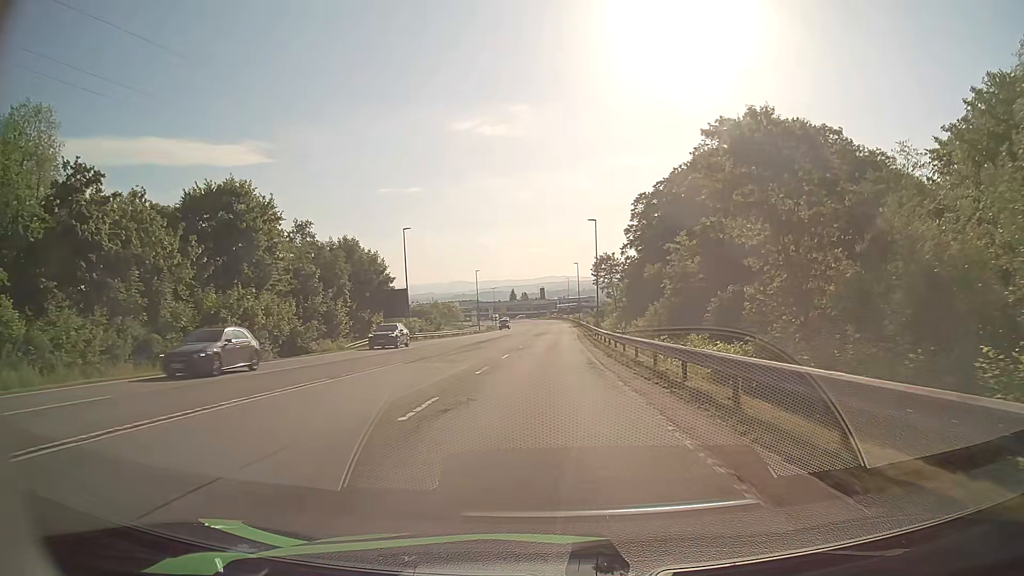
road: secondary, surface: asphalt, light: Day
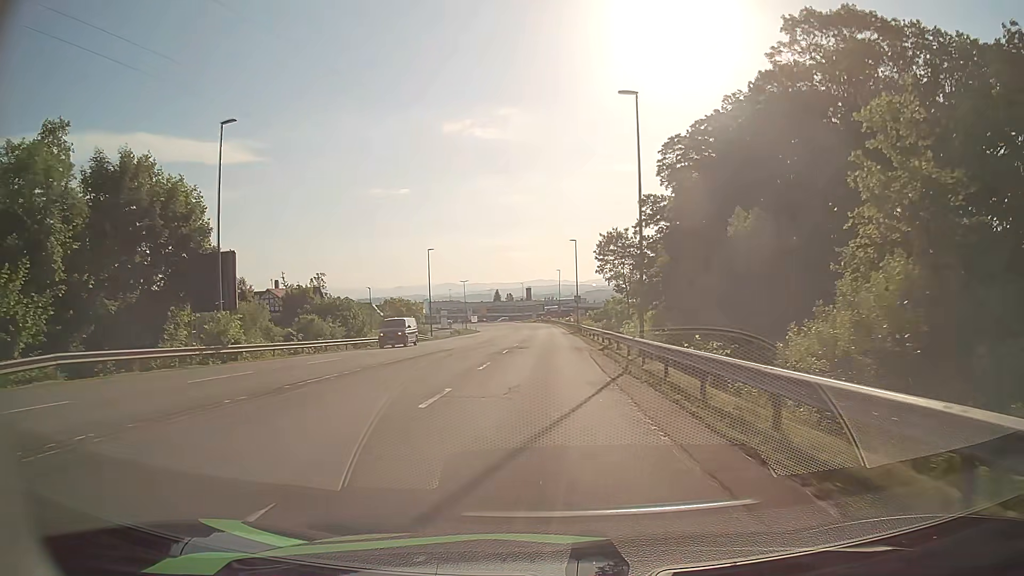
(+0.4, +34.7) m; +1°
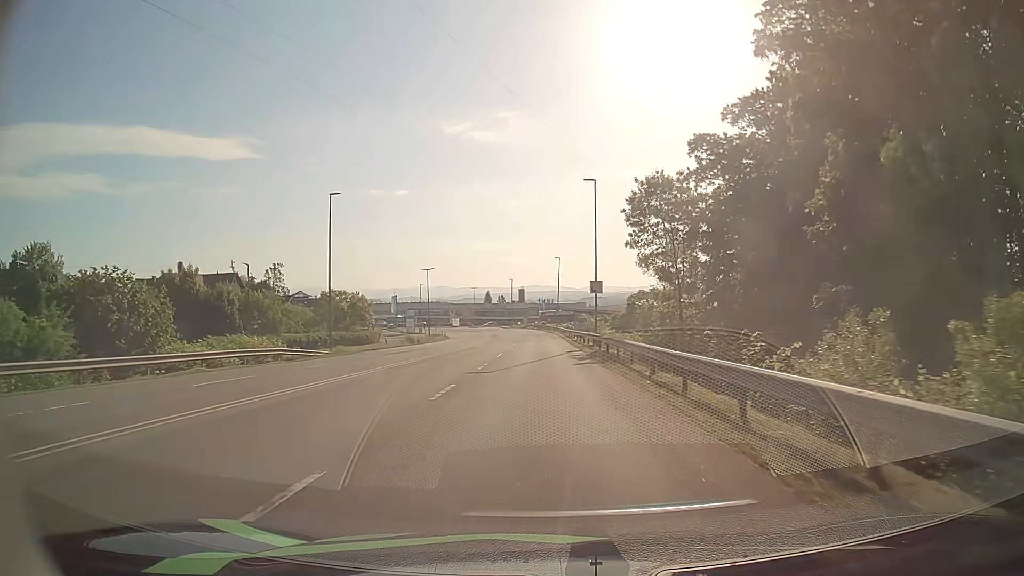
(+0.1, +34.7) m; 0°
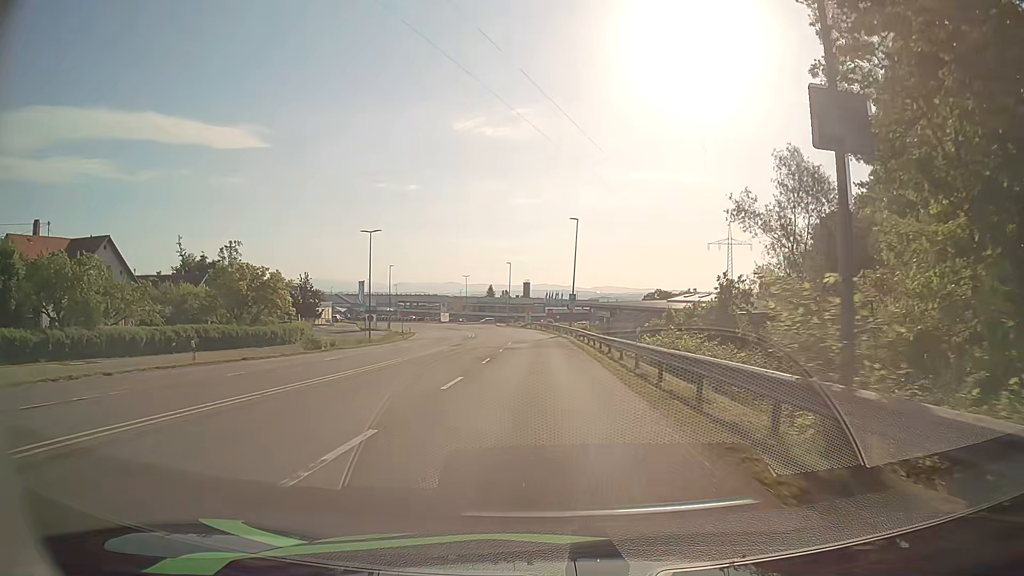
(-0.1, +33.7) m; -1°
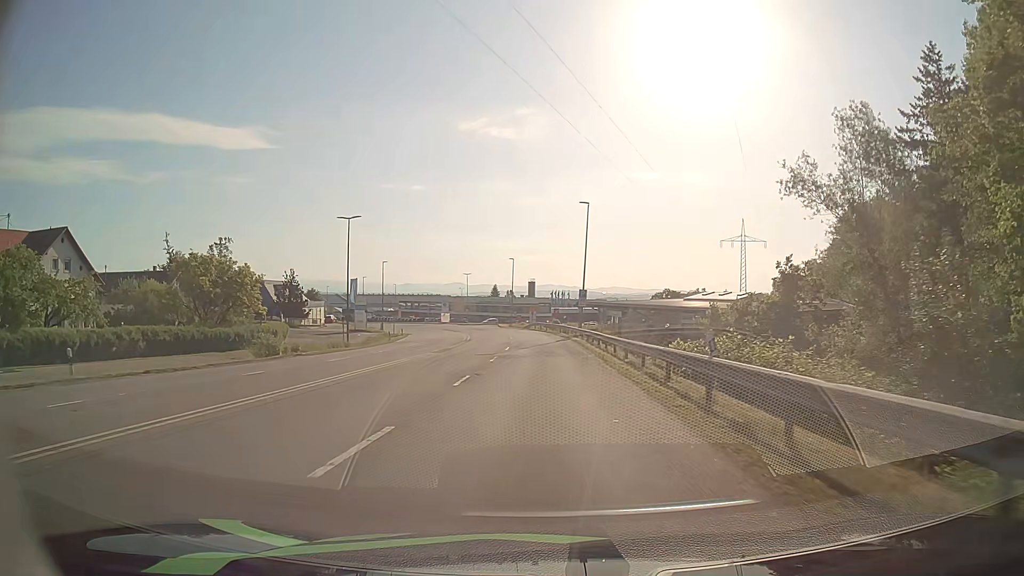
(0.0, +8.2) m; 0°
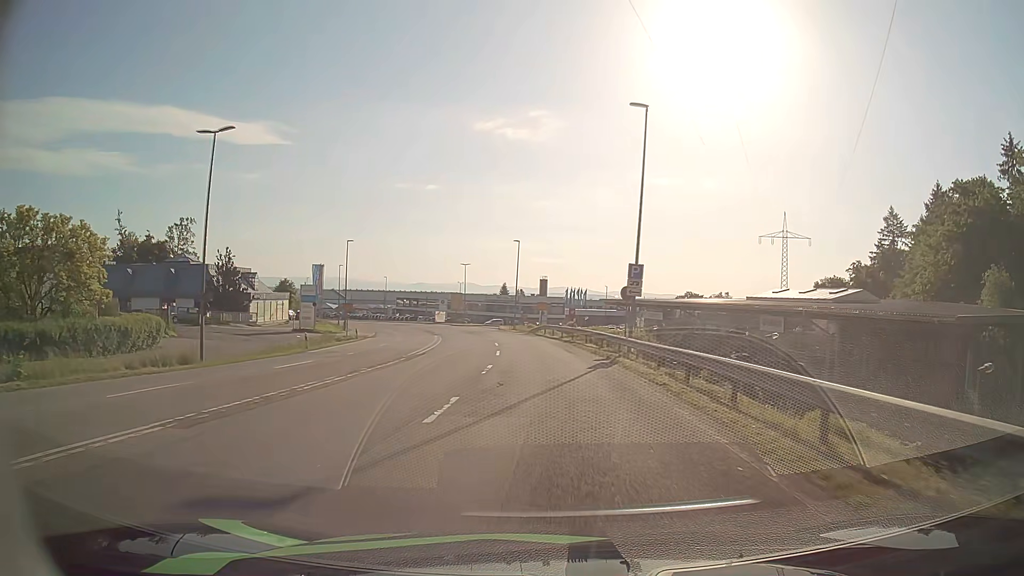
(-0.3, +24.1) m; -1°
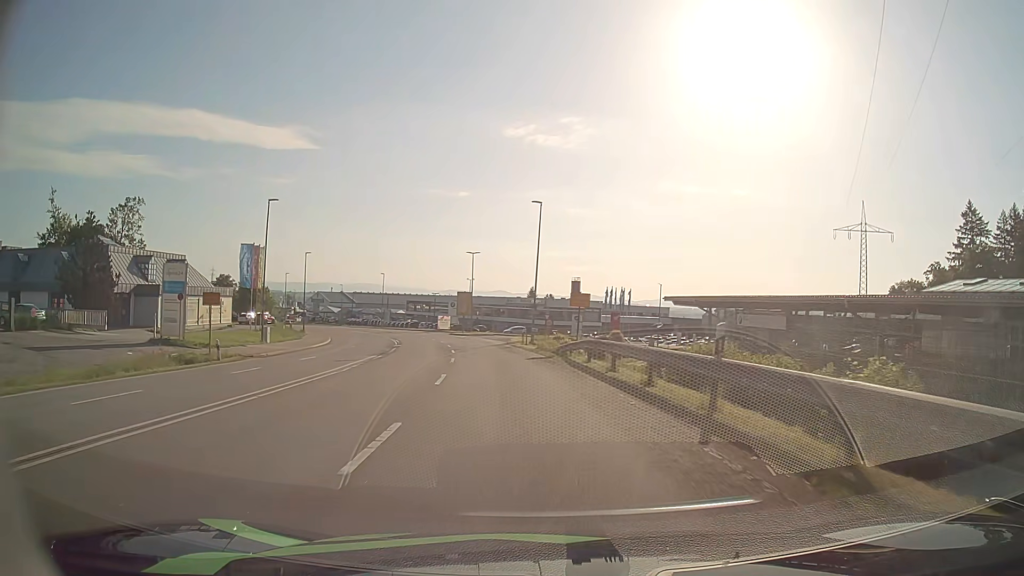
(-0.4, +29.2) m; -3°
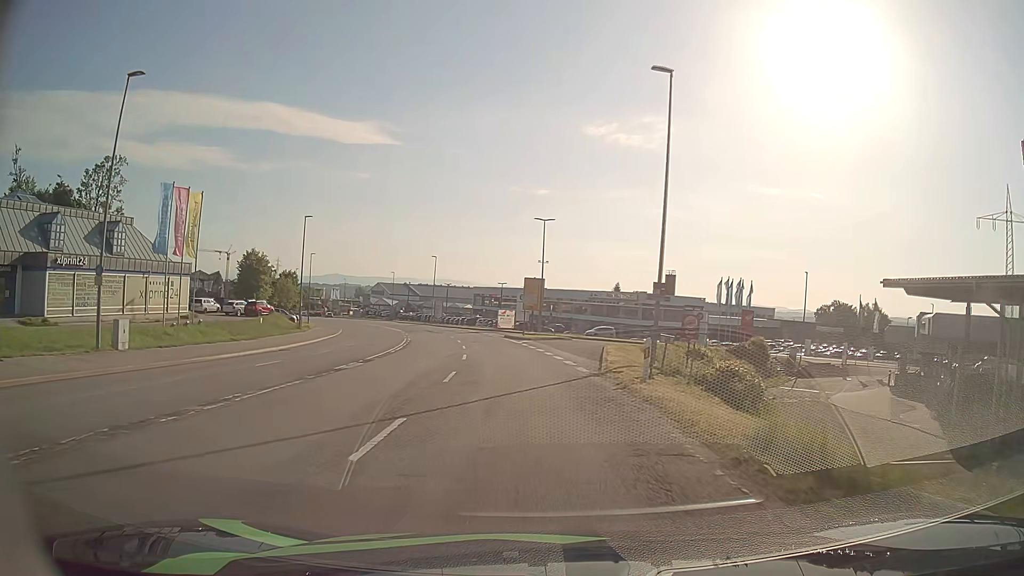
(-1.6, +26.6) m; -7°
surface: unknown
(0, +10) (-1, +20) (-2, +30) (-3, +40) (-5, +50) (-7, +59) (-10, +69) (-12, +79) (-15, +88) (-19, +98) m
